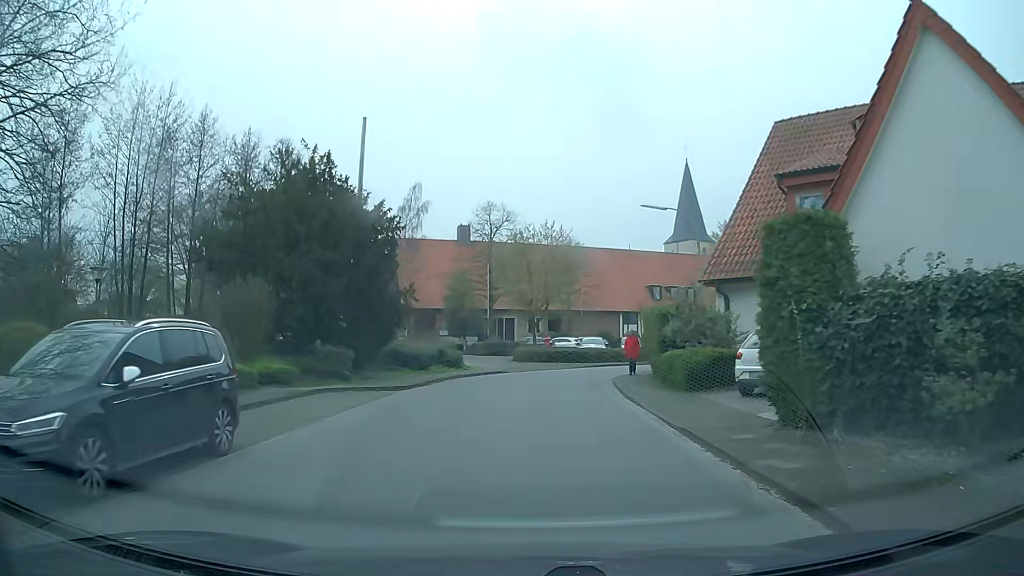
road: residential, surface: asphalt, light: Day
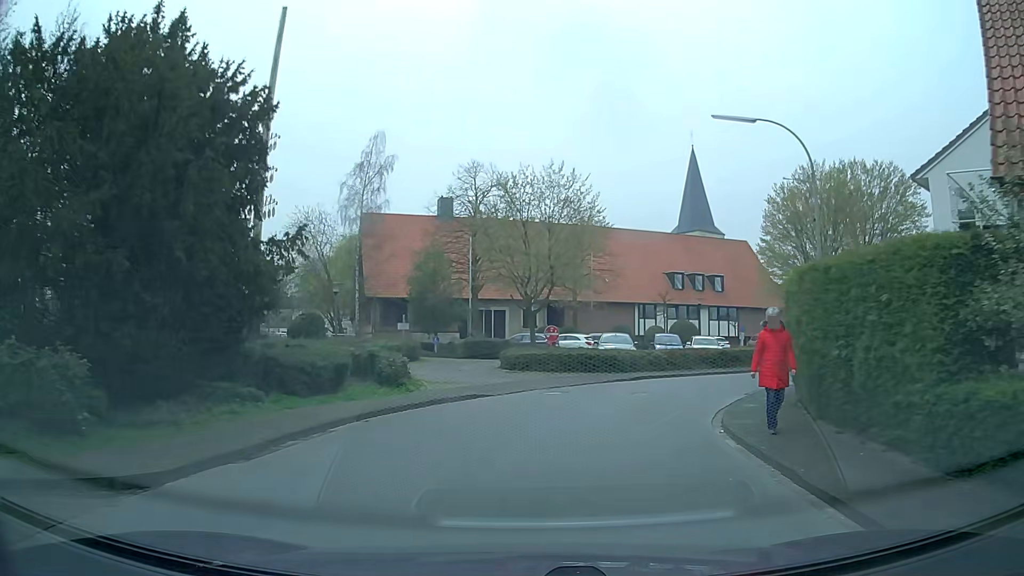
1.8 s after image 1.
(-0.2, +13.9) m; 0°
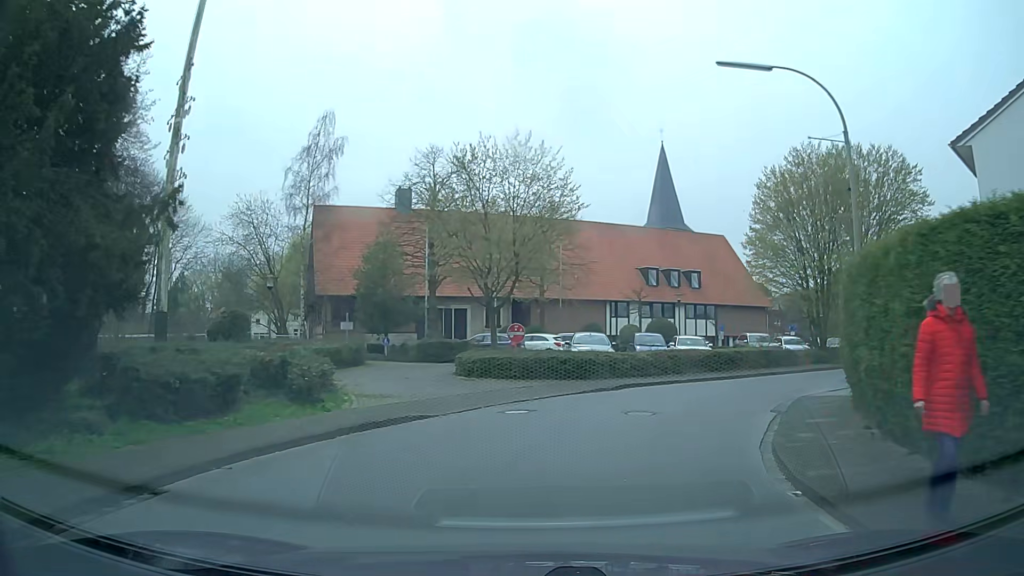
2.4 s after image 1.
(+0.1, +4.3) m; +3°
(+1, +10) (+5, +19) (+12, +27) (+20, +32) (+28, +38) (+36, +44) (+44, +51) (+51, +57) (+59, +64) (+66, +71) m
